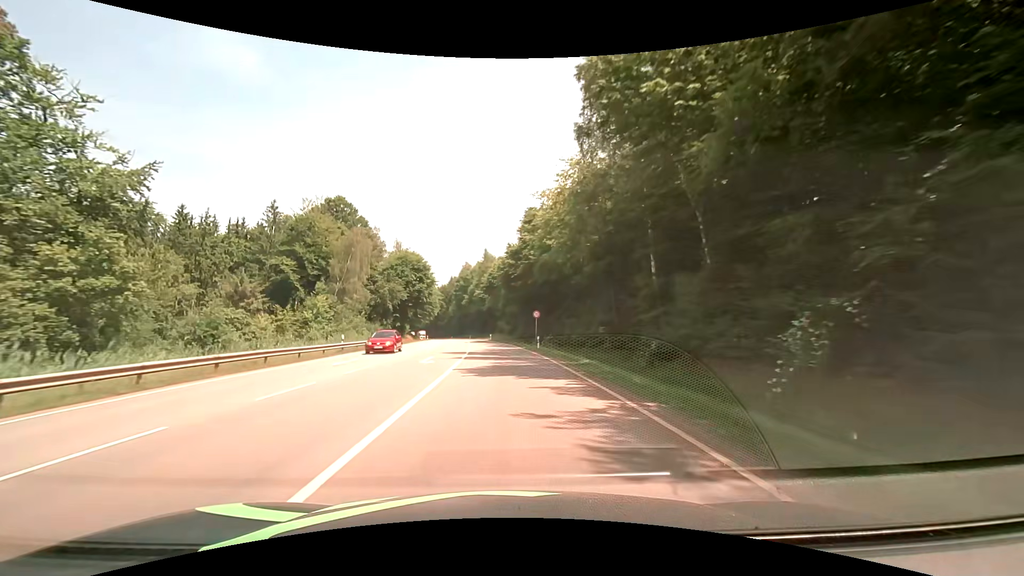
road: secondary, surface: asphalt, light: Day
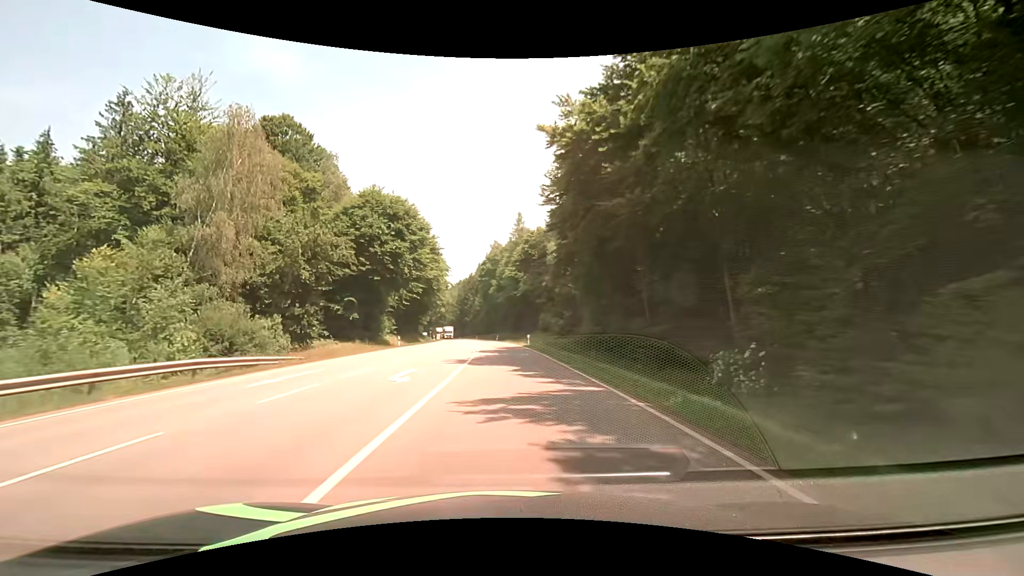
(-1.4, +42.9) m; -4°
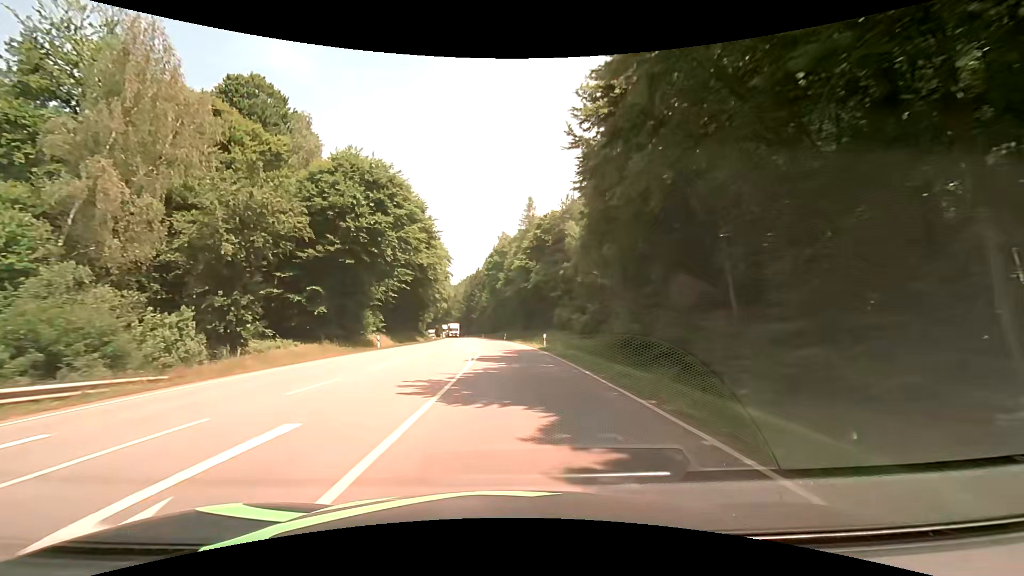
(-0.1, +10.8) m; -1°
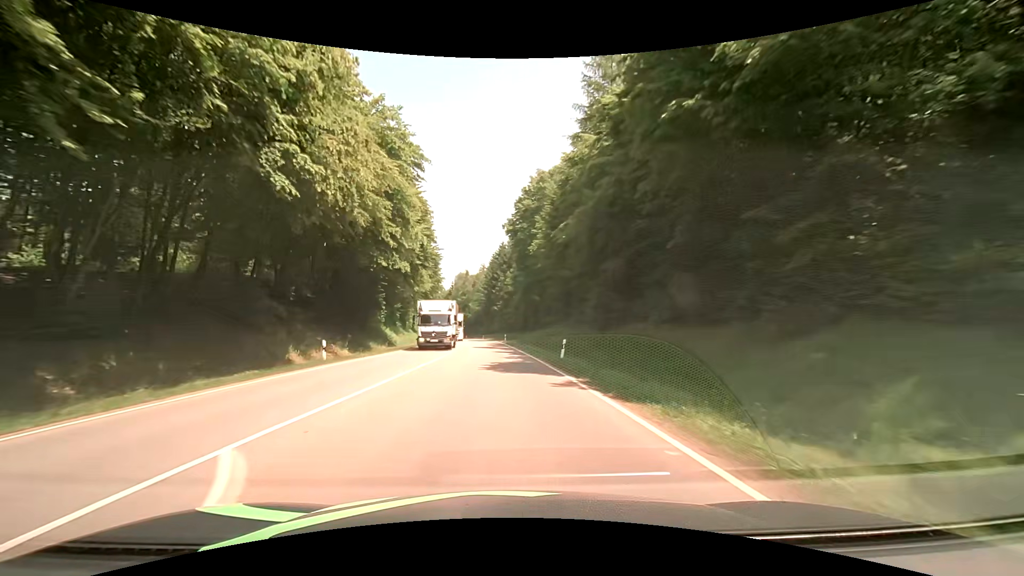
(-1.2, +54.0) m; -3°
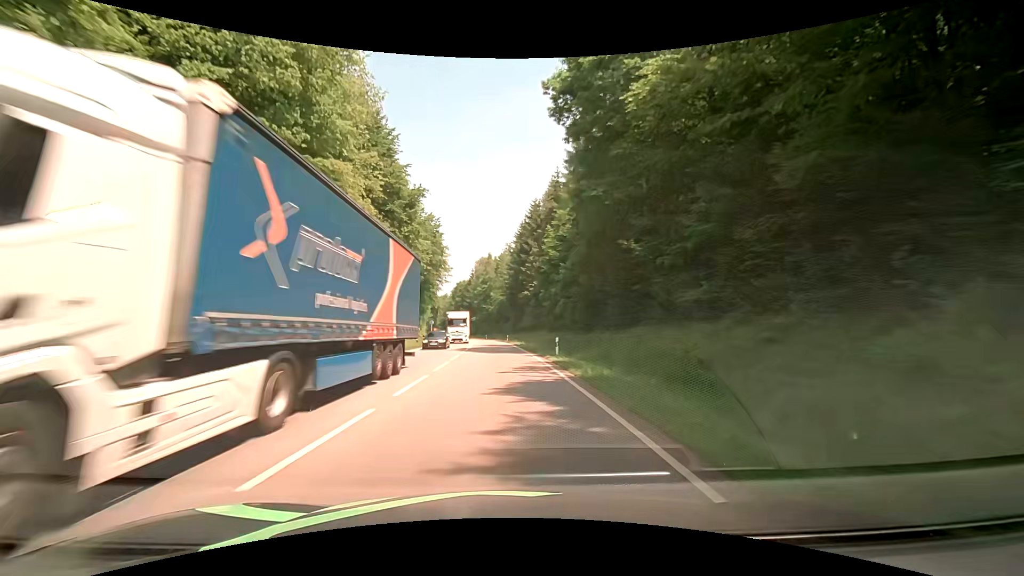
(-1.6, +43.3) m; -4°
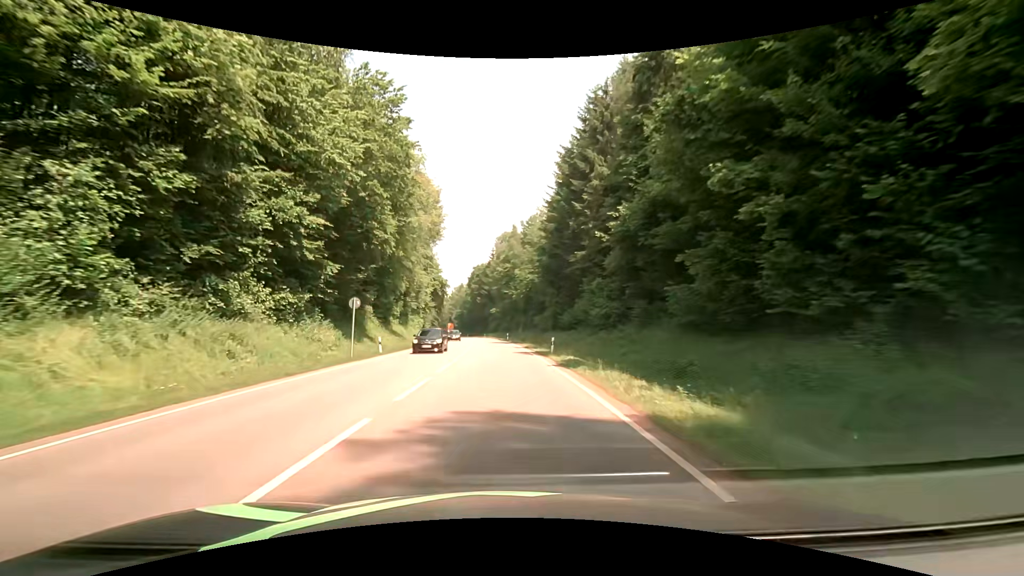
(-0.8, +43.2) m; -2°
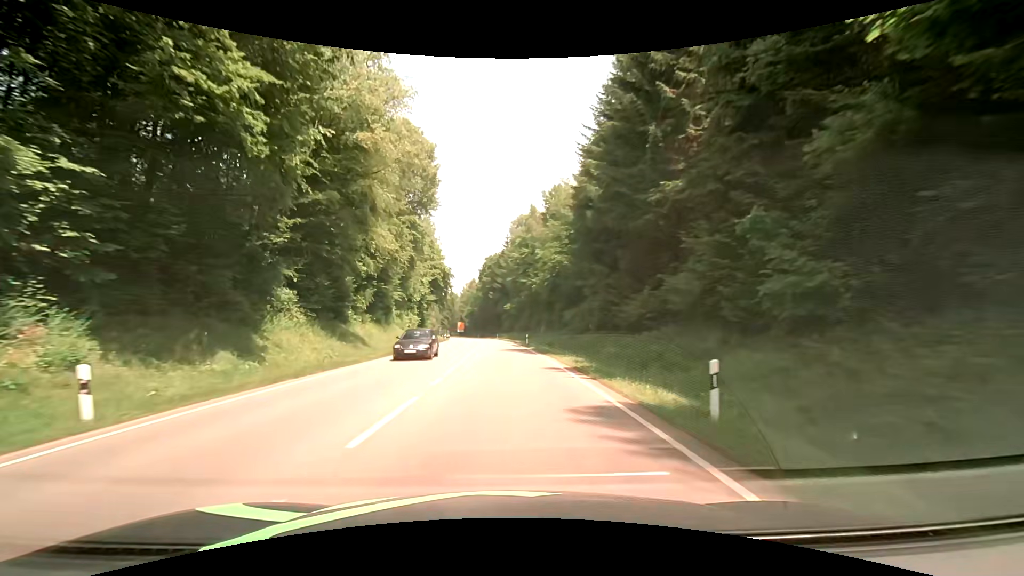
(-0.5, +21.7) m; -2°
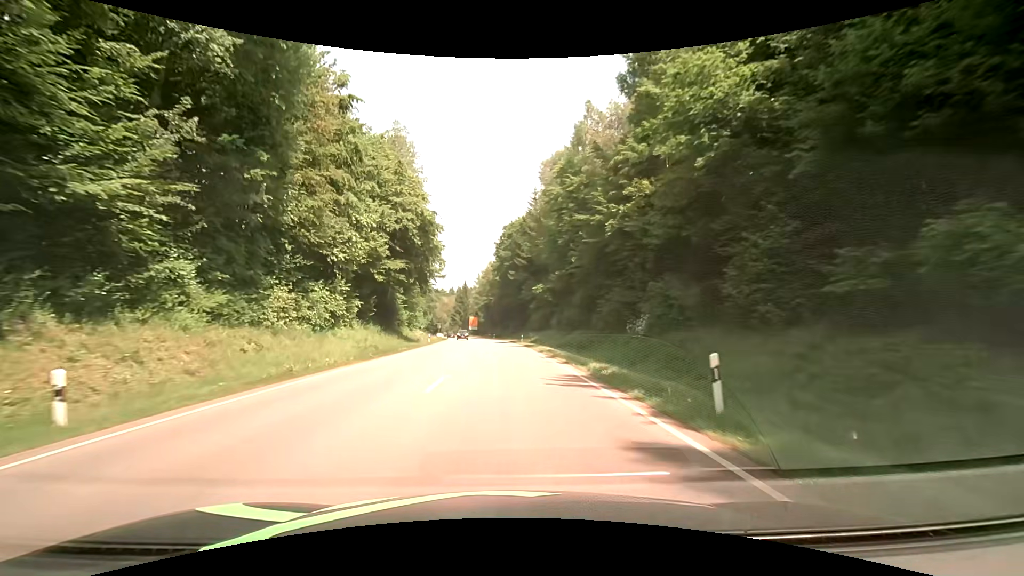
(-0.9, +43.3) m; -2°
(0, +10) (0, +20) (-1, +30) (-1, +40) (-1, +50) (-2, +60) (-3, +70) (-4, +80) (-5, +90) (-6, +100) m
